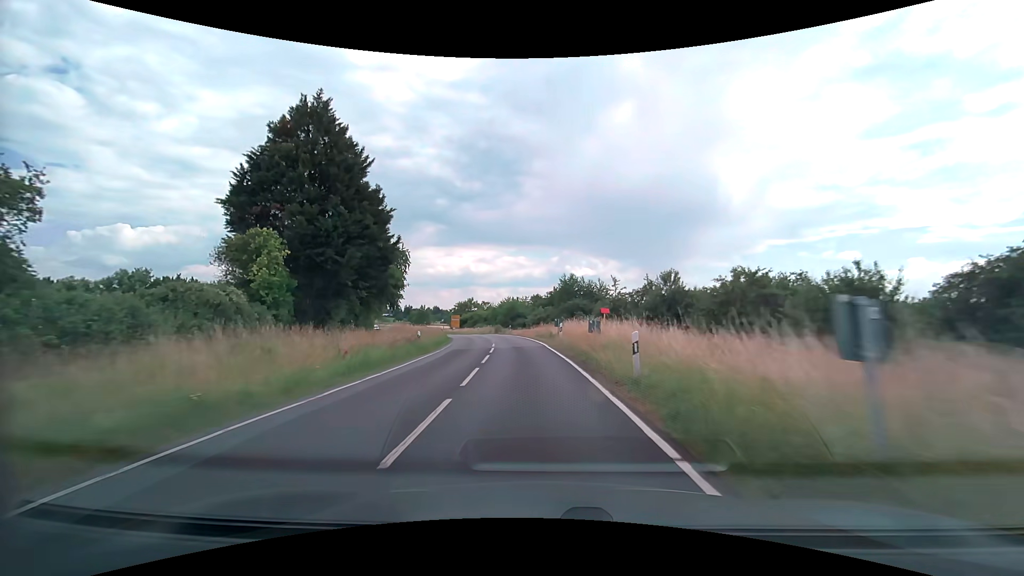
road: secondary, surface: asphalt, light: Day
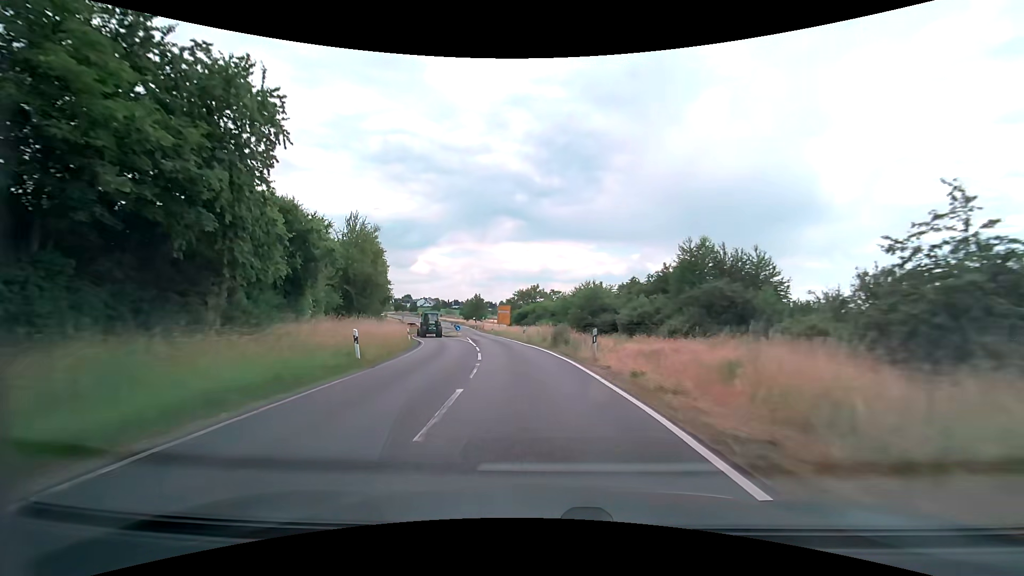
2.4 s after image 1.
(-2.8, +41.0) m; -9°
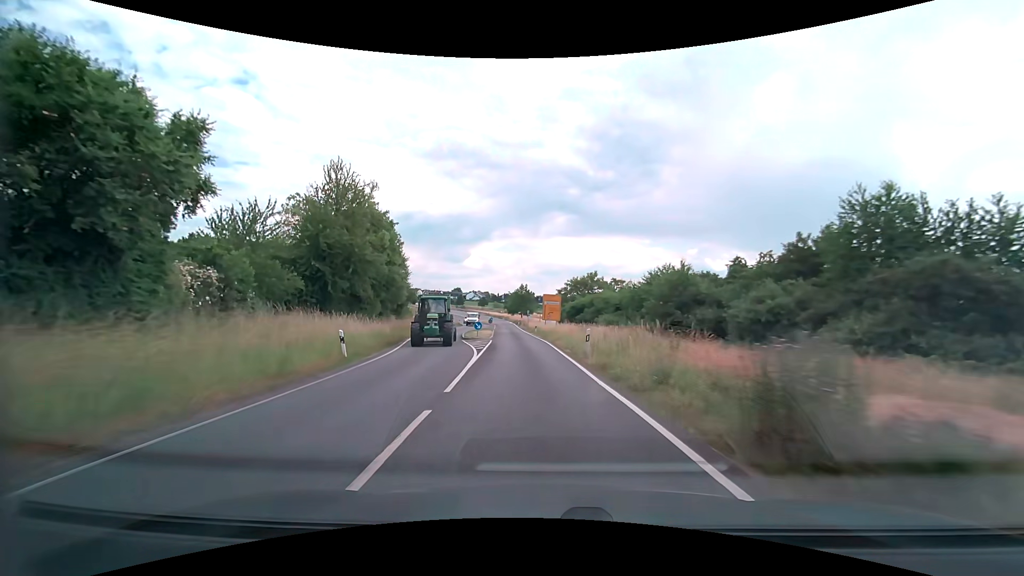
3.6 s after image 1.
(-1.1, +20.2) m; -6°
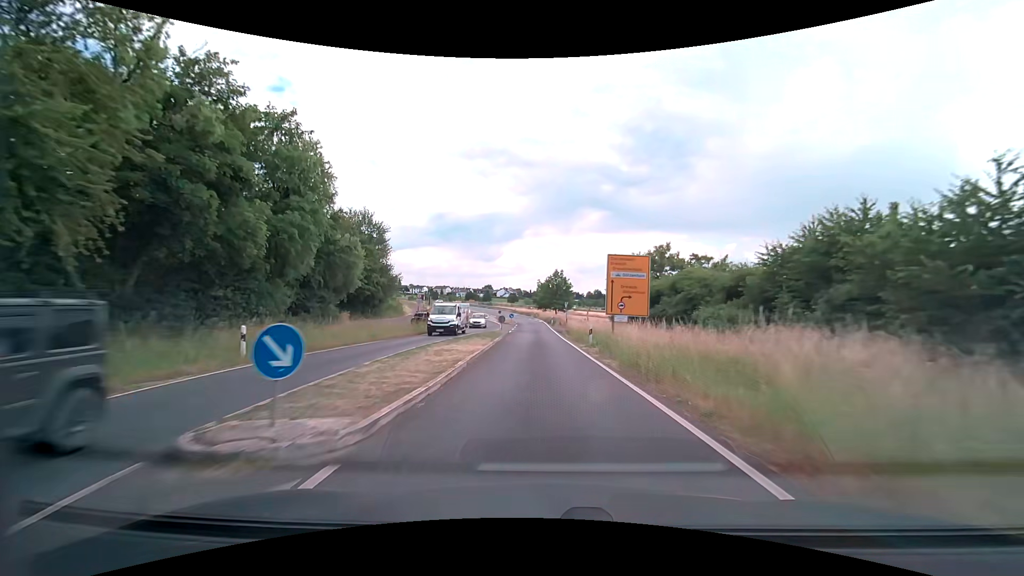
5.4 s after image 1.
(-1.3, +30.5) m; -4°
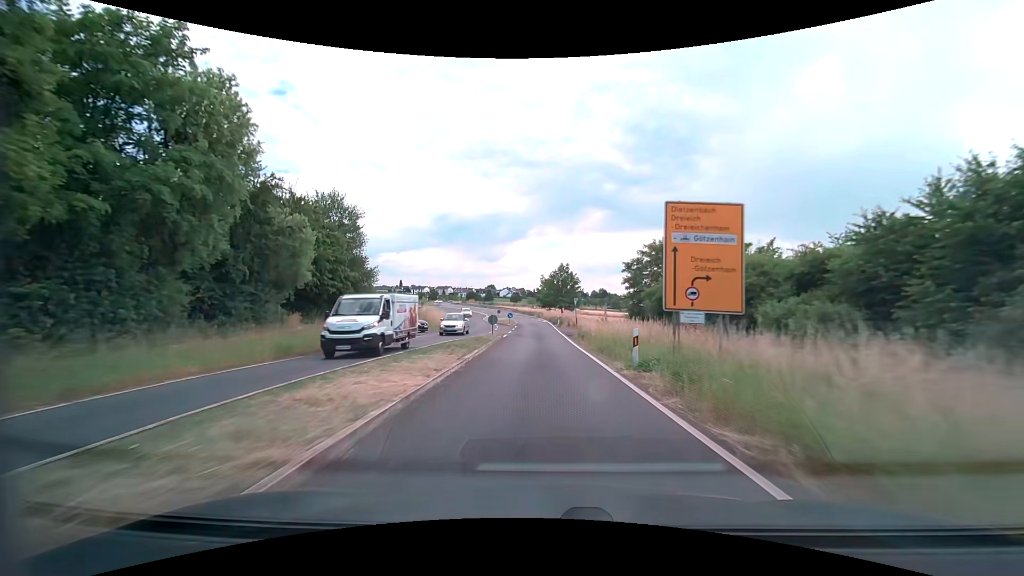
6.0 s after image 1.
(0.0, +10.2) m; 0°
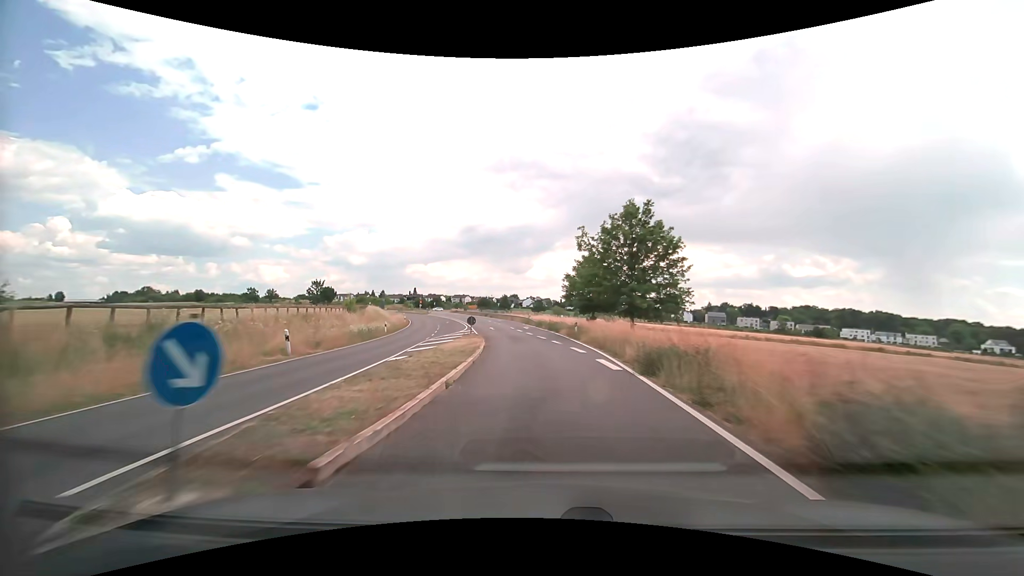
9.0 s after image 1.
(-0.8, +51.5) m; -3°
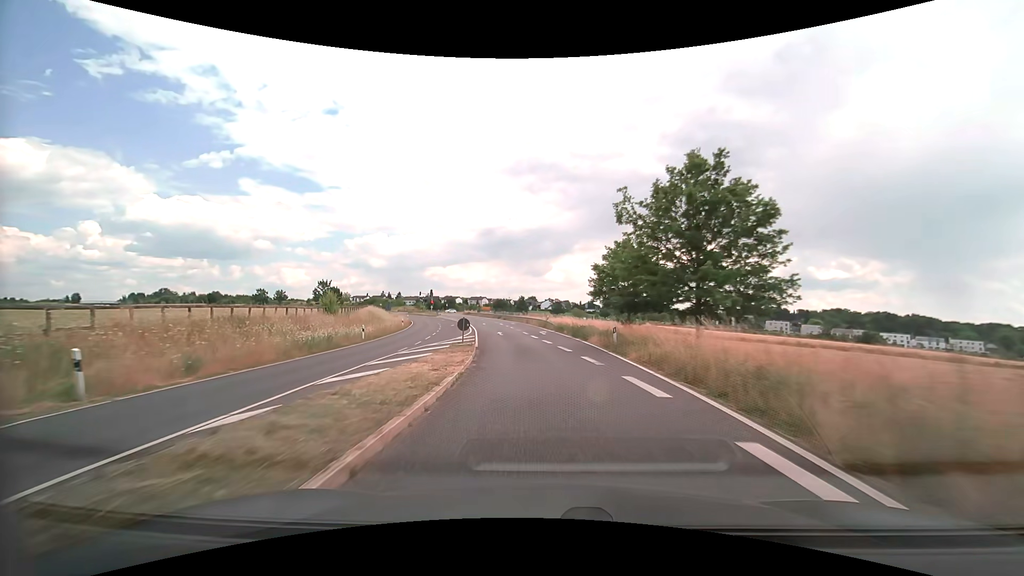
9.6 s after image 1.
(-0.2, +10.2) m; -2°
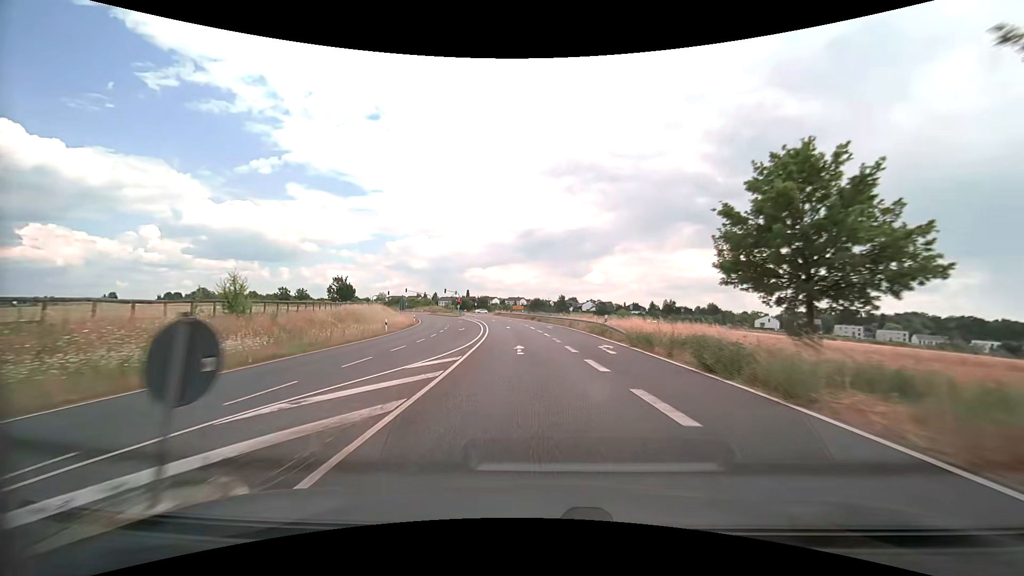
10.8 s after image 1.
(-0.8, +20.3) m; -4°
(0, +10) (-1, +20) (-1, +30) (-2, +40) (-4, +50) (-5, +60) (-7, +70) (-9, +79) (-11, +89) (-13, +99) m
